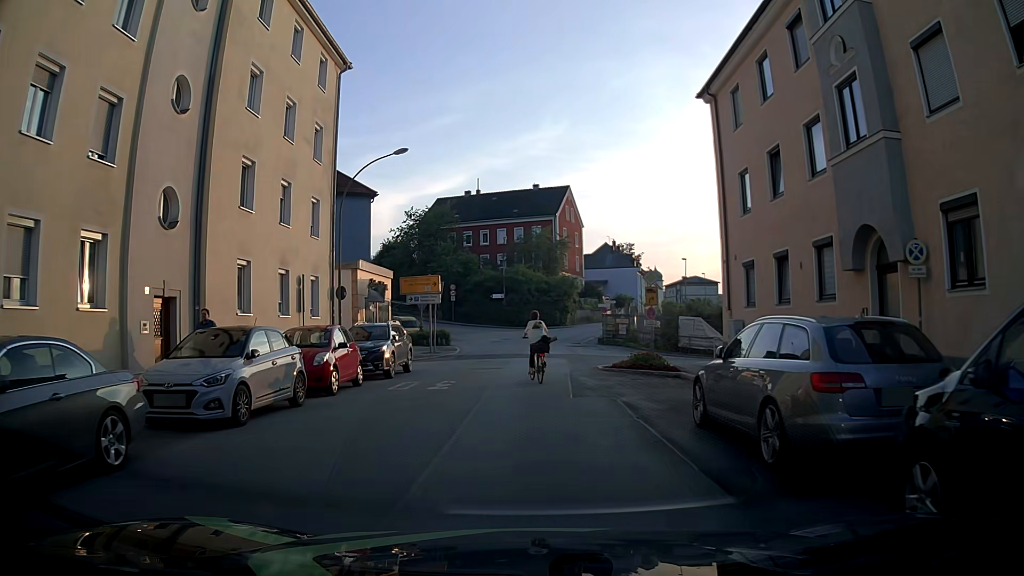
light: Day
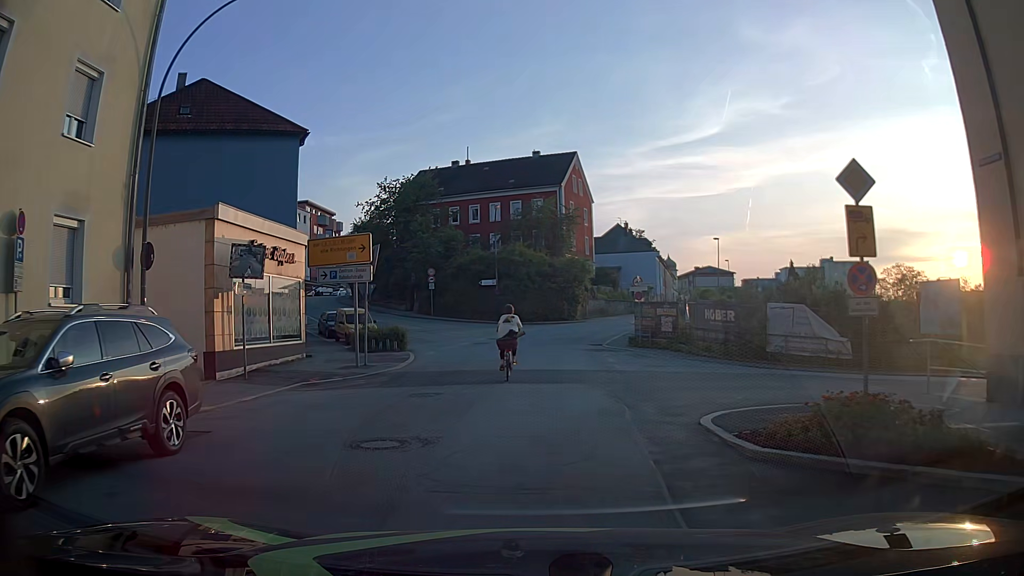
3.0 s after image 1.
(+0.1, +15.1) m; 0°
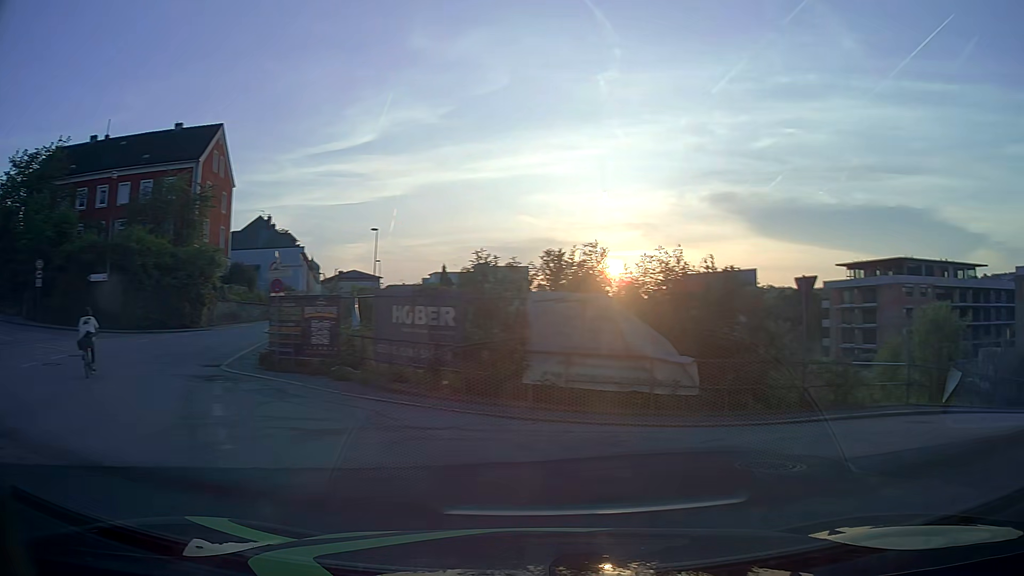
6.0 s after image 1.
(+1.0, +12.2) m; +31°
